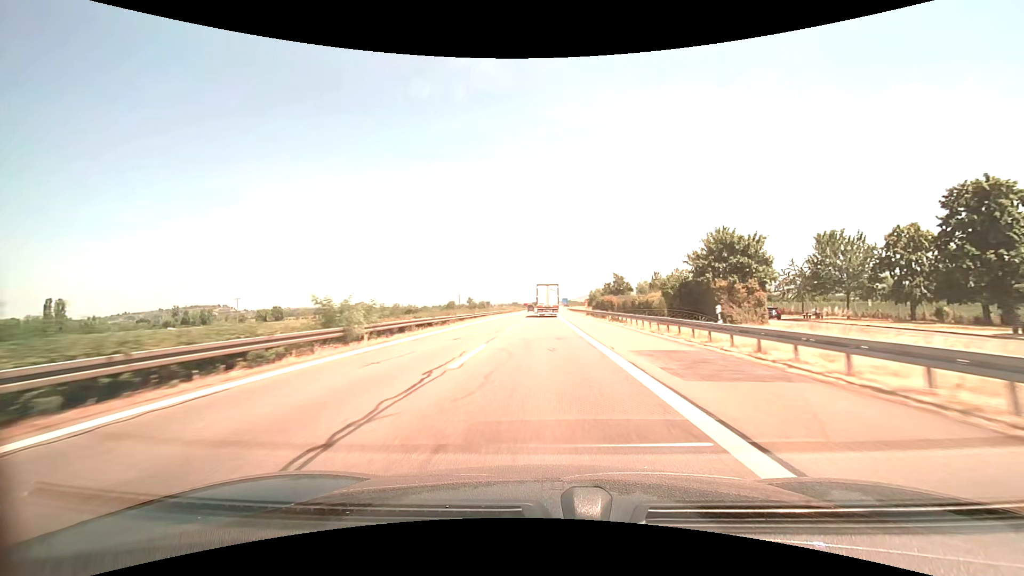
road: motorway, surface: asphalt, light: Day
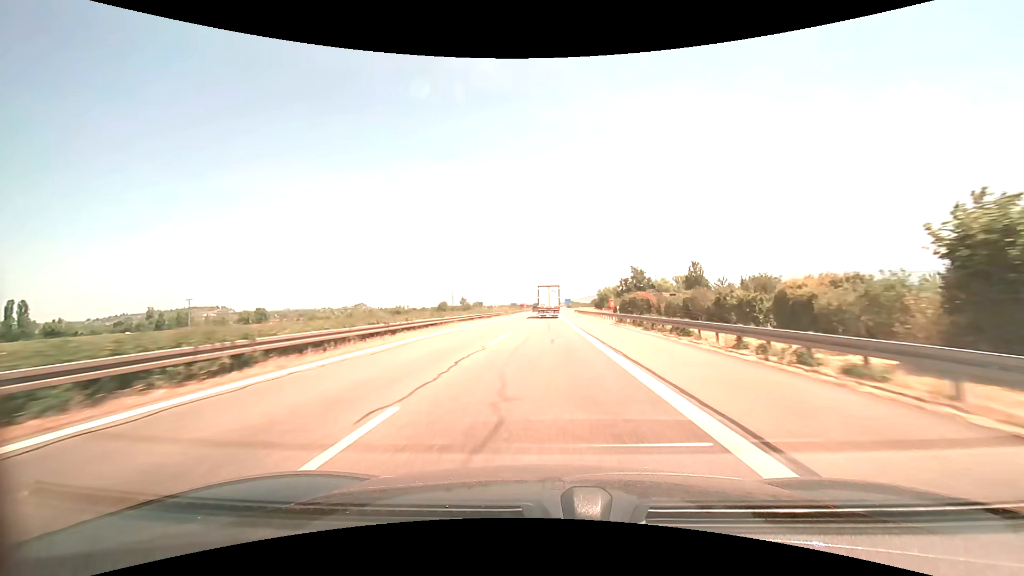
(0.0, +28.5) m; 0°
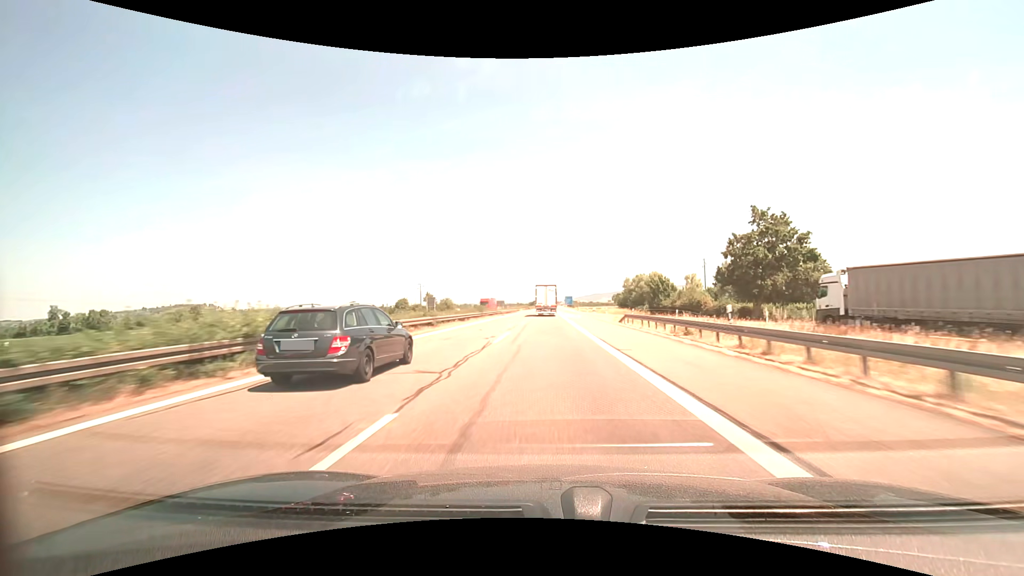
(+0.5, +72.1) m; 0°
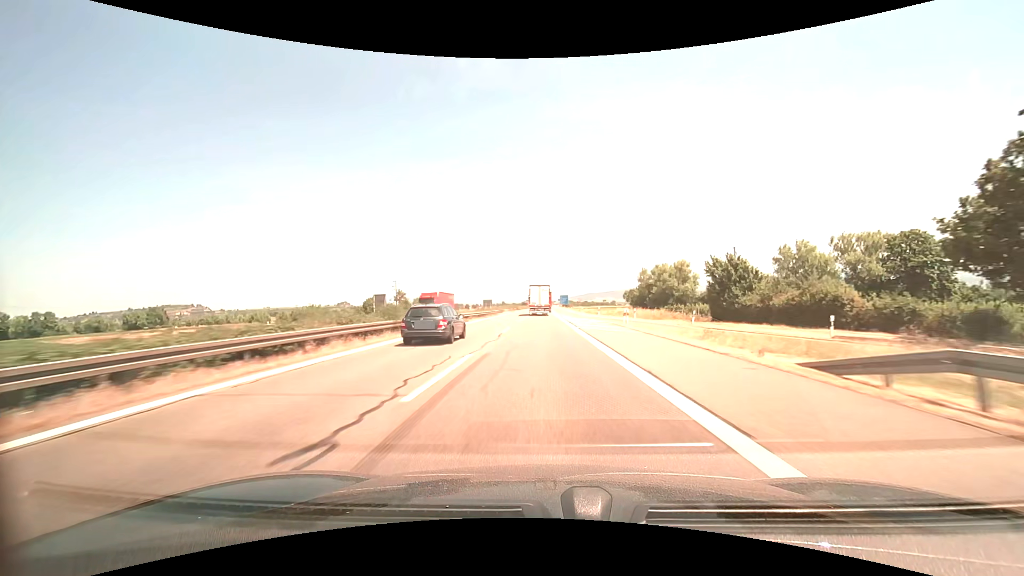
(+0.2, +29.0) m; +1°
(0, +10) (0, +20) (0, +30) (0, +40) (0, +50) (0, +60) (0, +70) (0, +80) (0, +90) (0, +100) m
